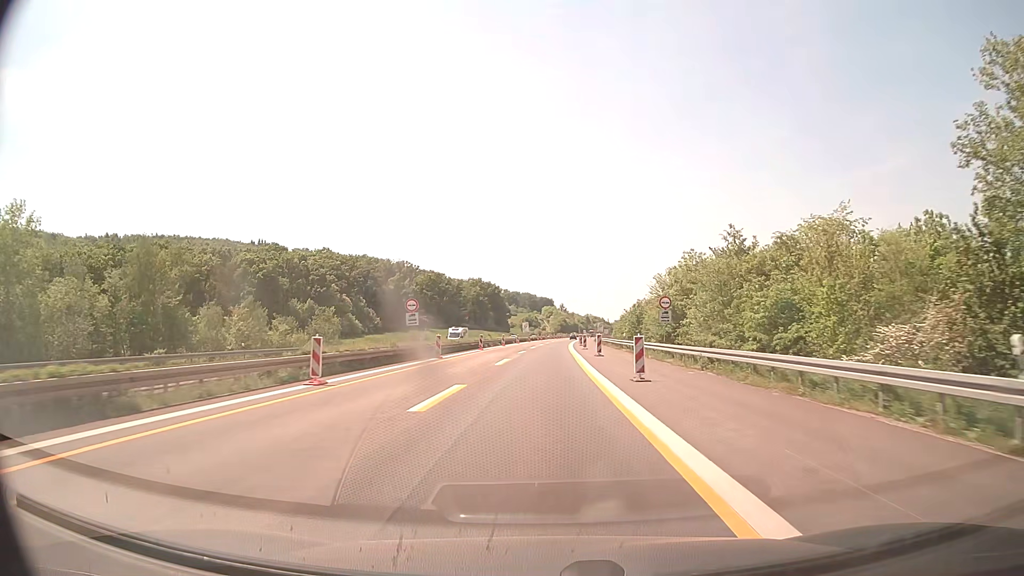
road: motorway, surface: concrete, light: Day
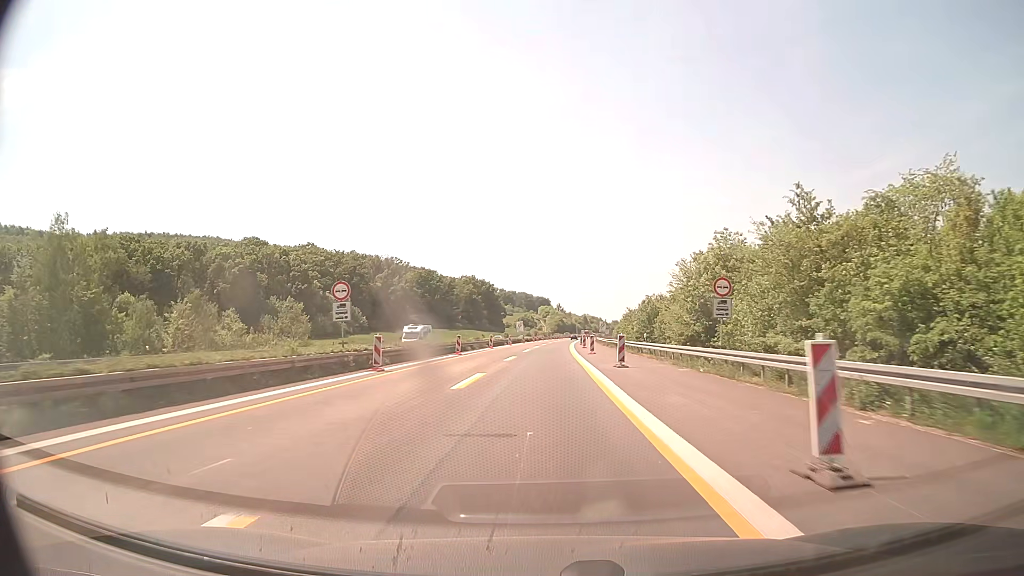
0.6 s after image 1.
(0.0, +13.0) m; 0°
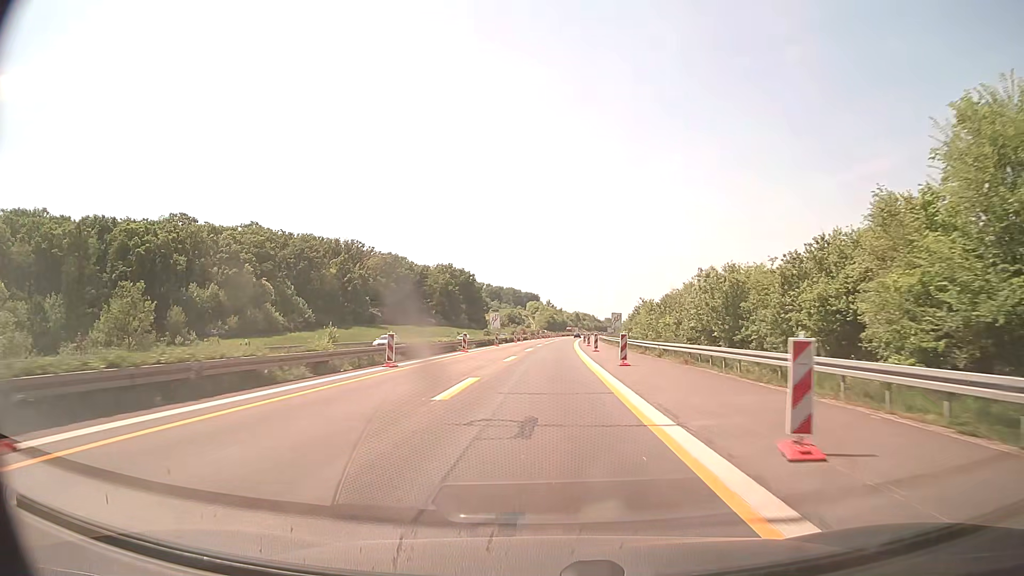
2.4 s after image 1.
(+0.3, +39.1) m; +1°
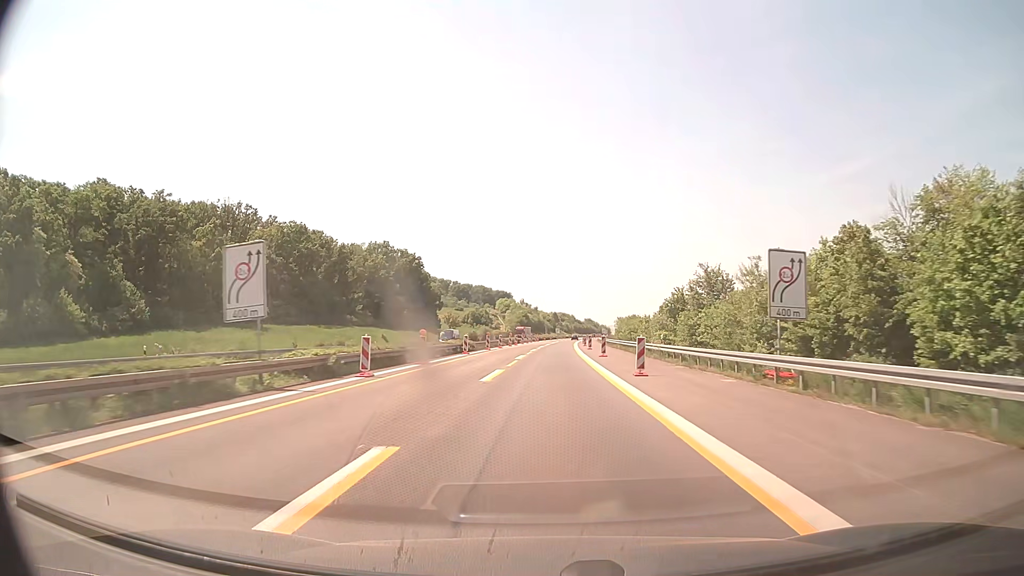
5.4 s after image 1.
(+1.2, +65.1) m; +2°
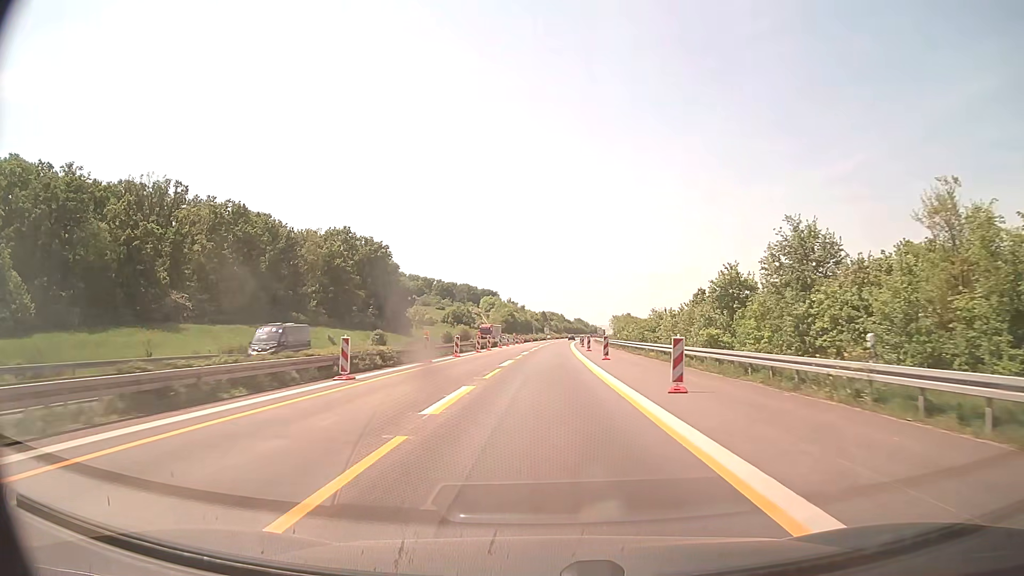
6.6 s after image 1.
(+0.2, +26.1) m; +1°
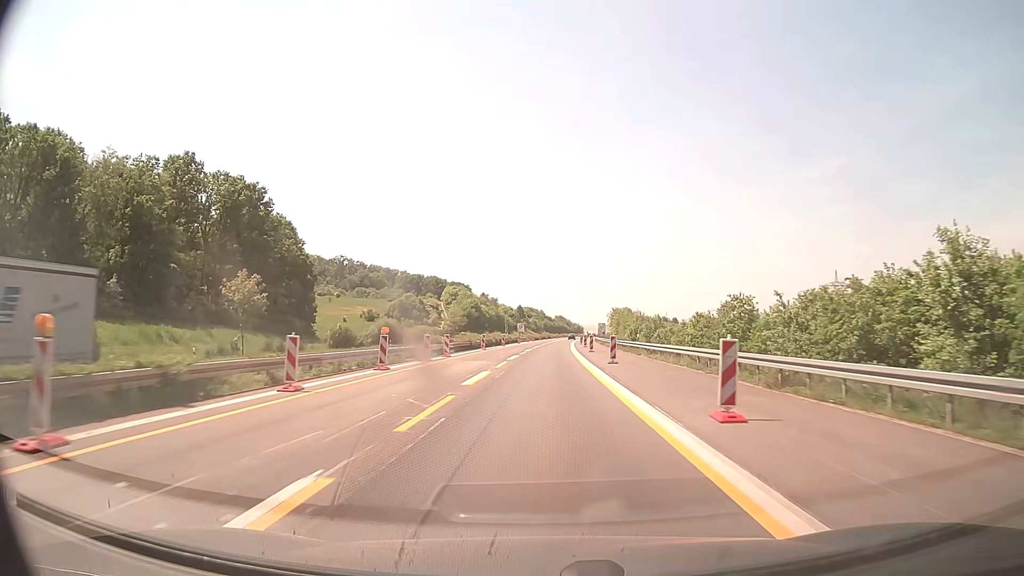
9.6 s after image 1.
(+1.0, +65.2) m; +2°
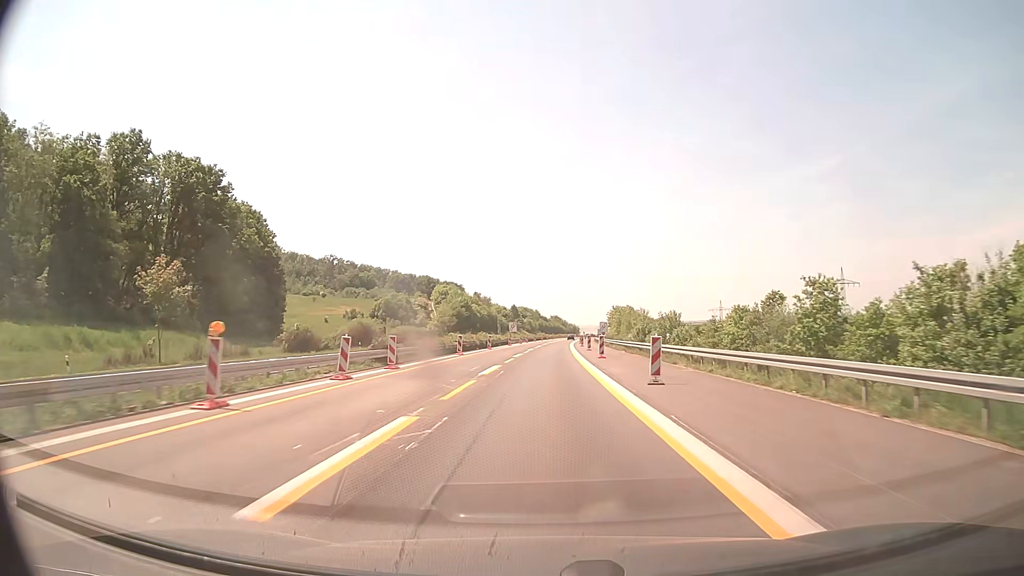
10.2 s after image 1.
(+0.1, +13.0) m; 0°
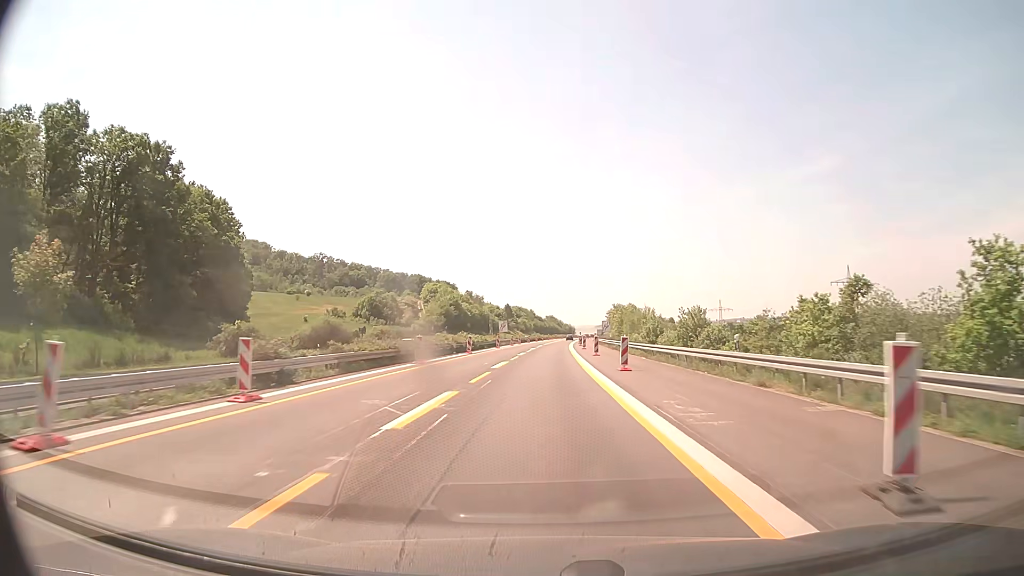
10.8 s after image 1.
(+0.1, +13.0) m; 0°
(0, +10) (0, +20) (0, +30) (0, +40) (+1, +50) (+1, +60) (+1, +70) (+2, +80) (+2, +90) (+2, +100) m
